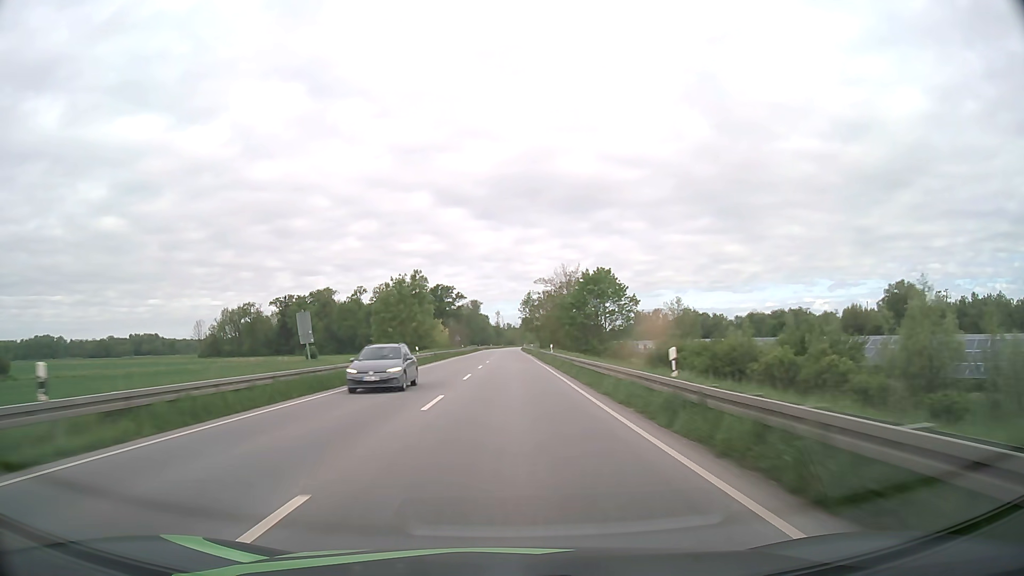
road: primary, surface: asphalt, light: Day
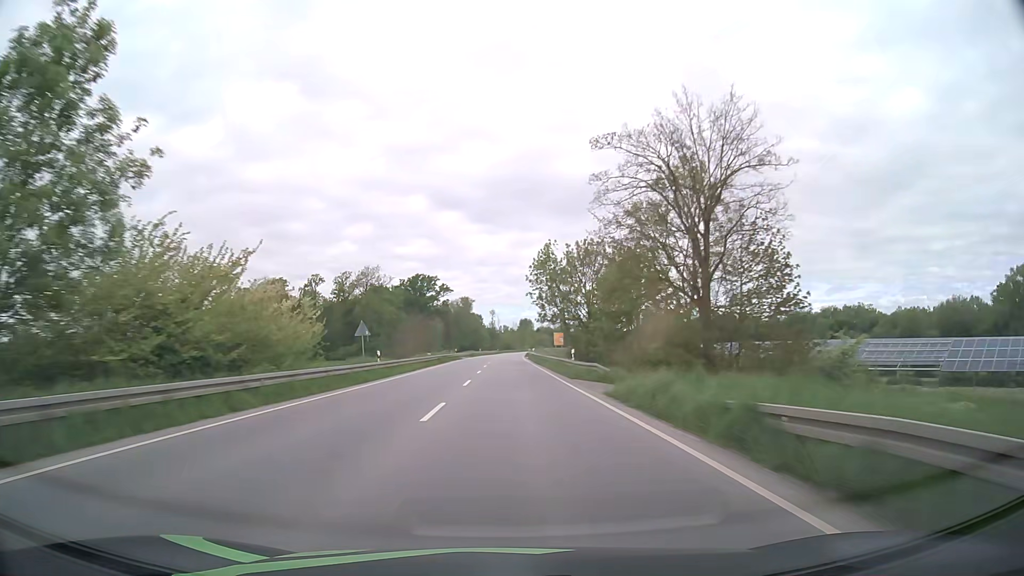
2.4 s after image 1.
(0.0, +62.2) m; 0°
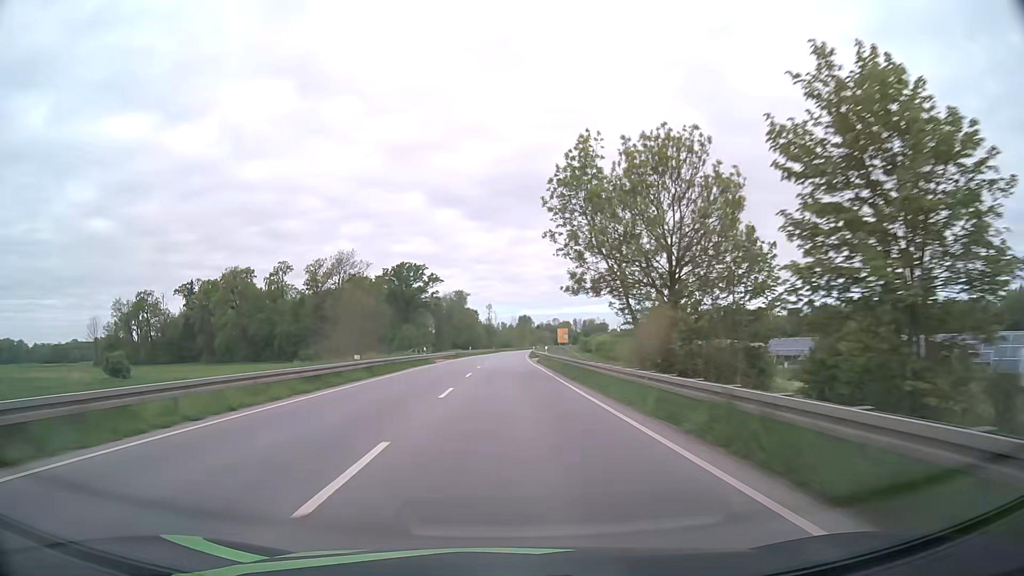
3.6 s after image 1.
(0.0, +31.1) m; 0°
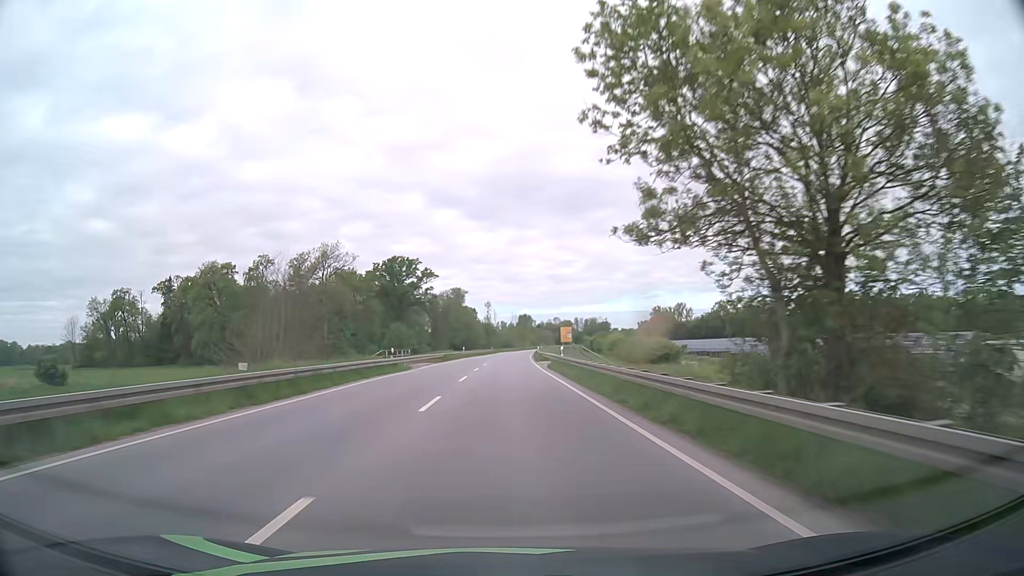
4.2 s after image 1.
(0.0, +15.5) m; 0°
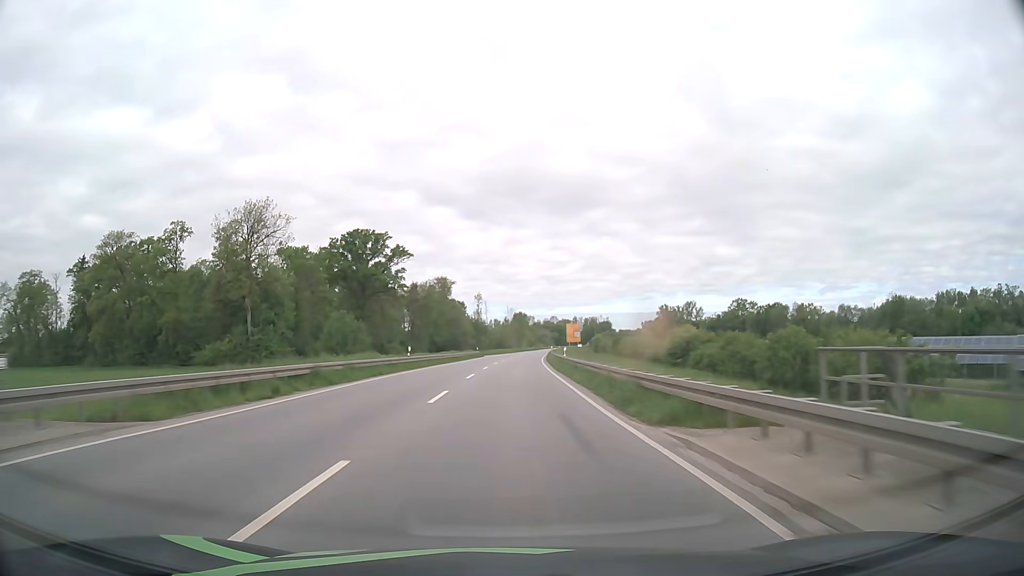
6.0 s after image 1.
(0.0, +46.5) m; 0°
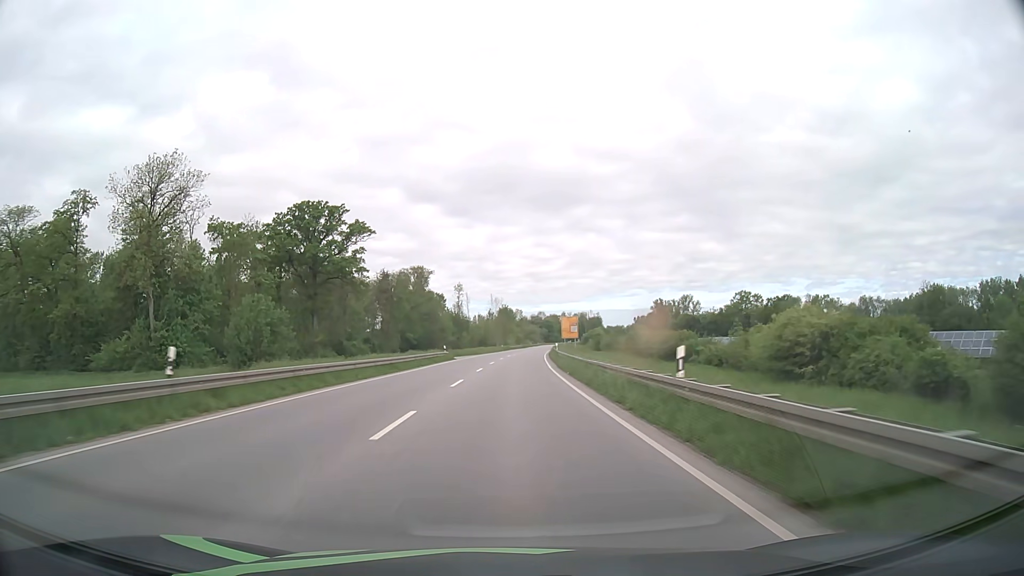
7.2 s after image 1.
(+0.4, +30.4) m; +1°
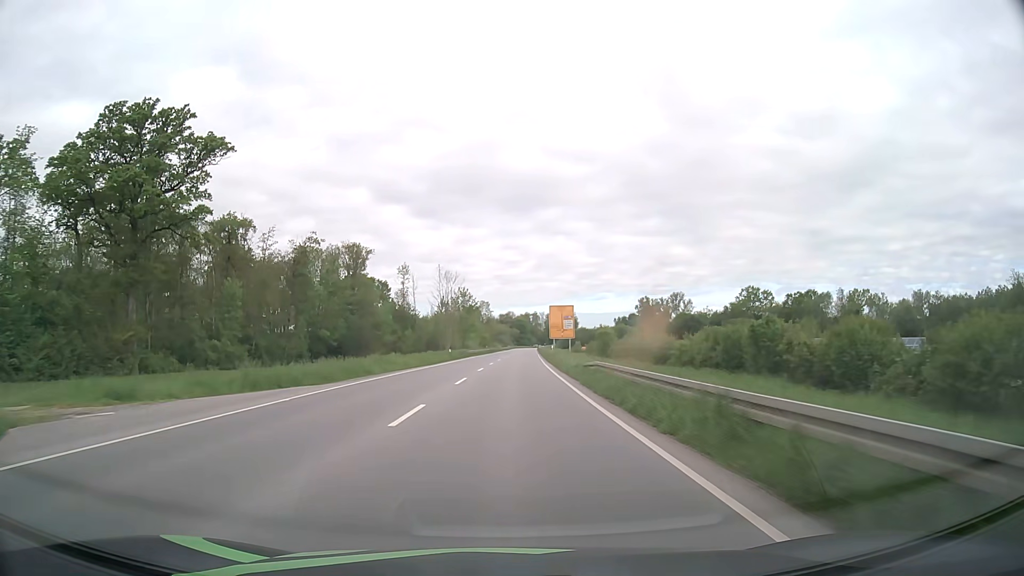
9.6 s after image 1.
(+1.5, +58.6) m; +3°
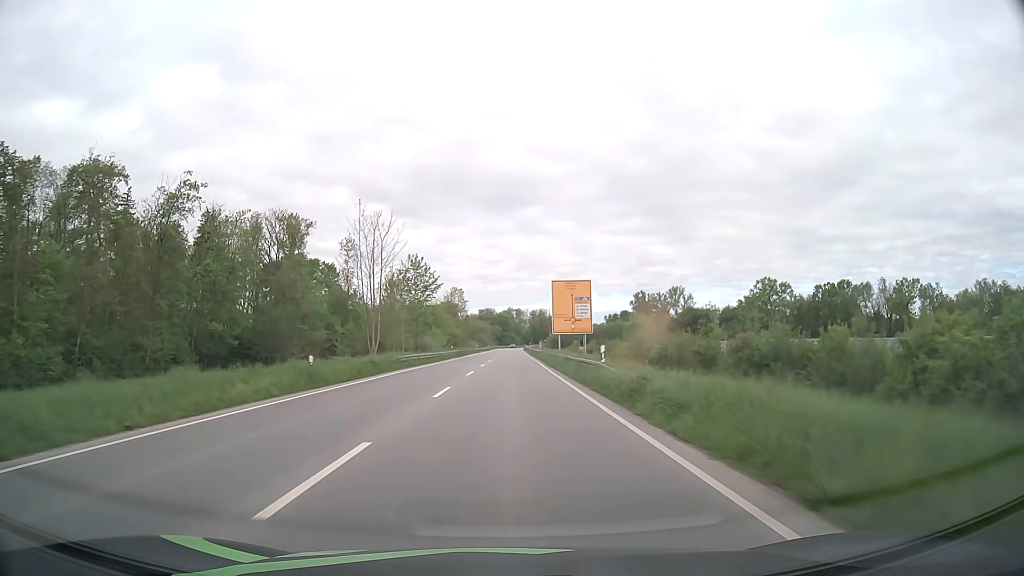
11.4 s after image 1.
(+0.6, +42.2) m; +2°
(0, +10) (0, +20) (0, +30) (0, +40) (0, +50) (+1, +60) (+1, +70) (+1, +80) (+1, +90) (+1, +100) m
